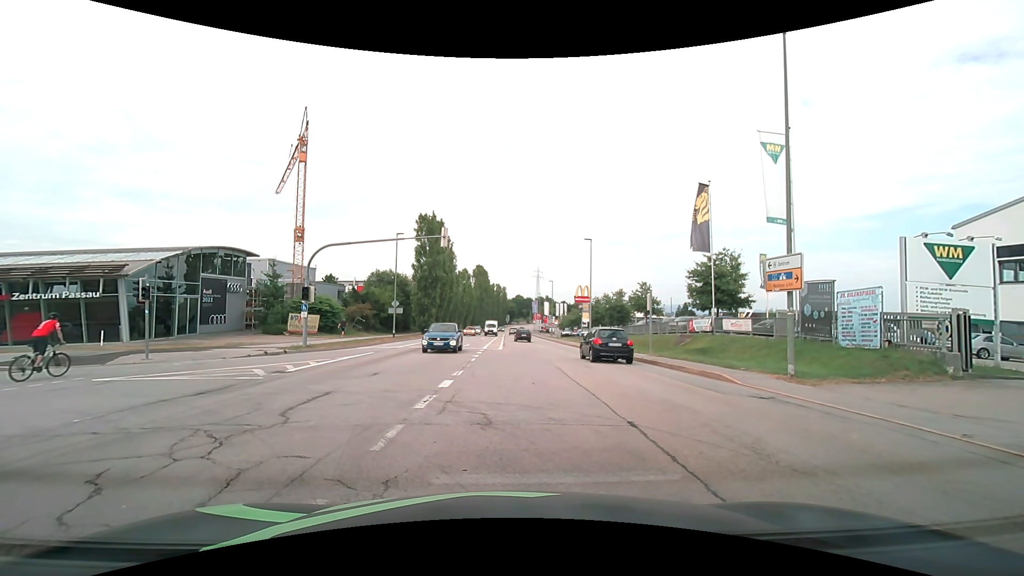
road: secondary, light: Day
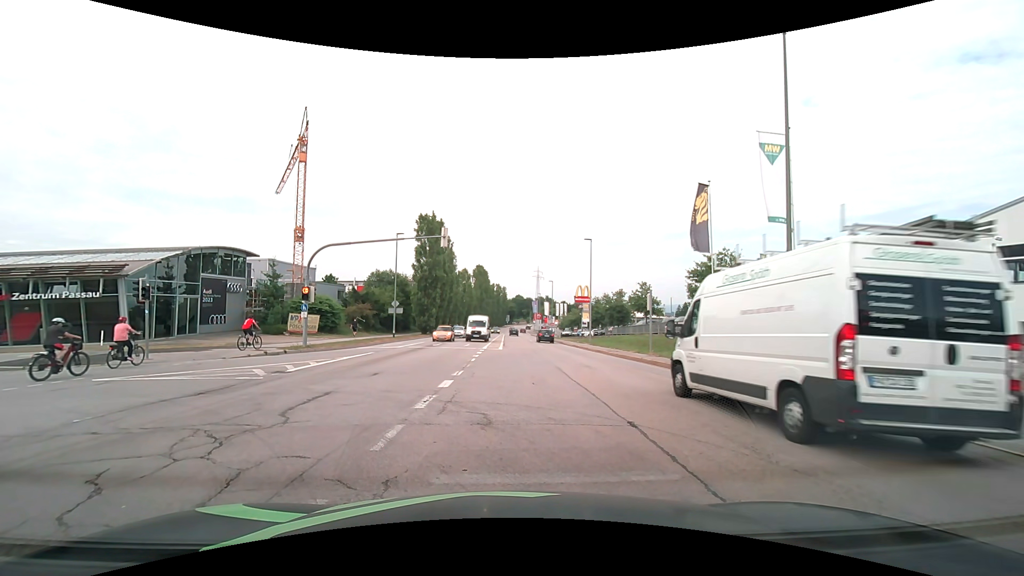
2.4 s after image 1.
(0.0, 0.0) m; 0°
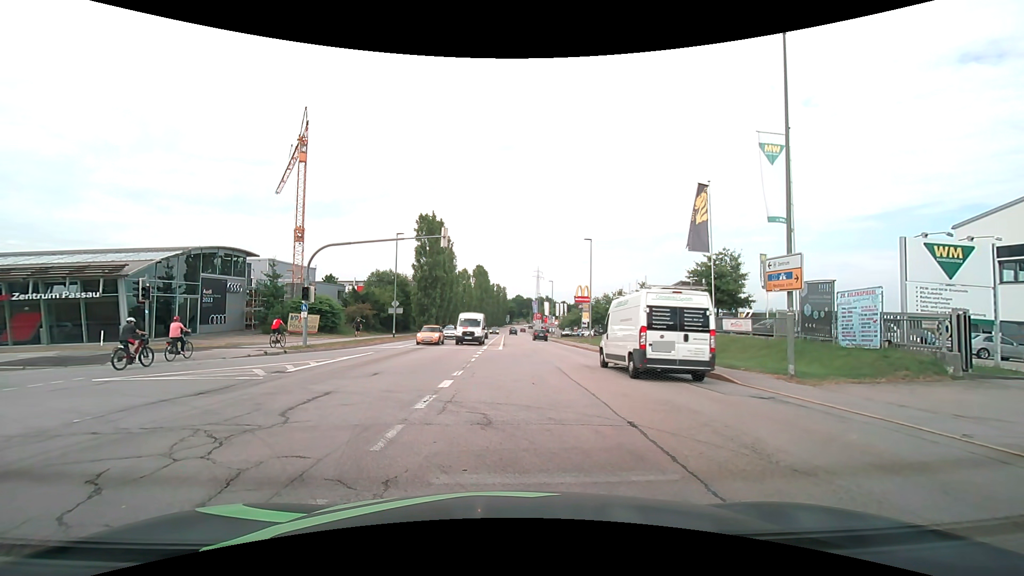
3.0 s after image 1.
(0.0, 0.0) m; 0°
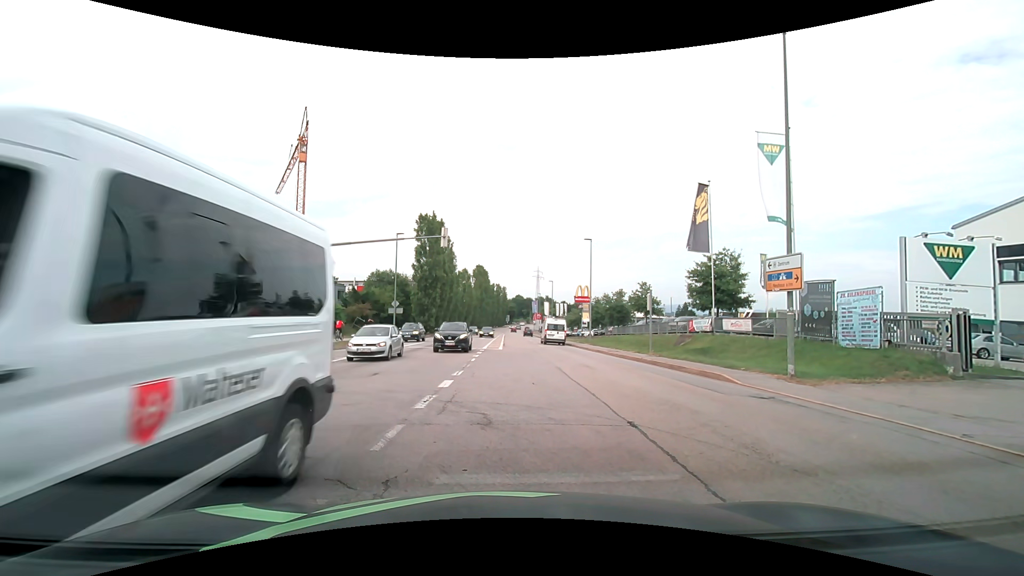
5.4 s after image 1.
(0.0, 0.0) m; 0°
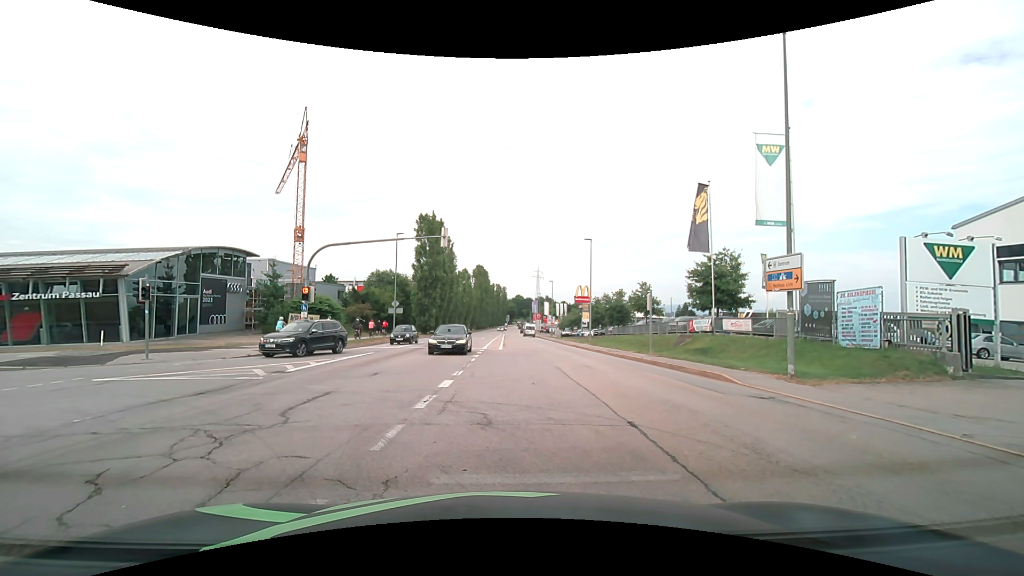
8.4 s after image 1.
(0.0, 0.0) m; 0°
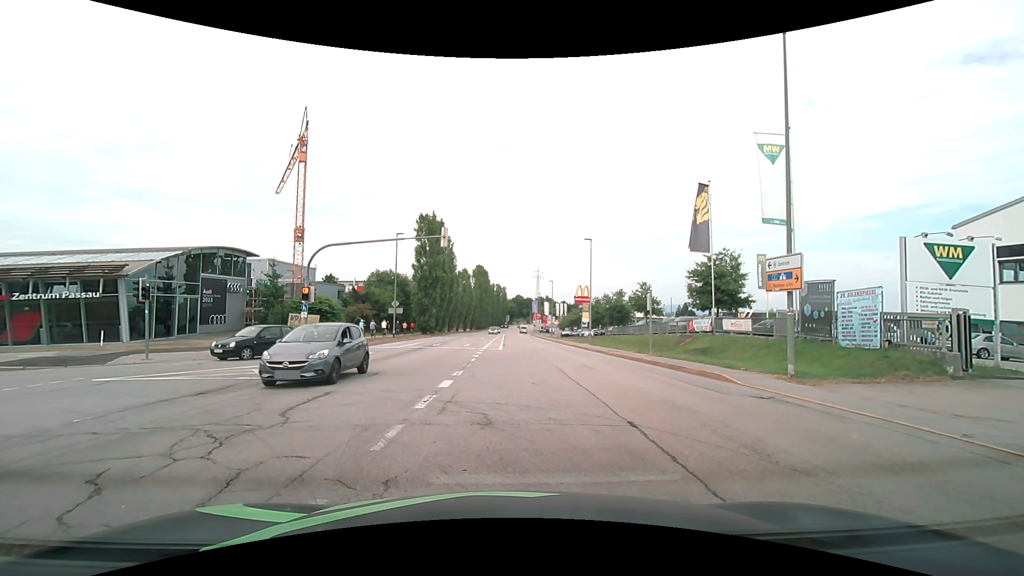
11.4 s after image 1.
(0.0, 0.0) m; 0°
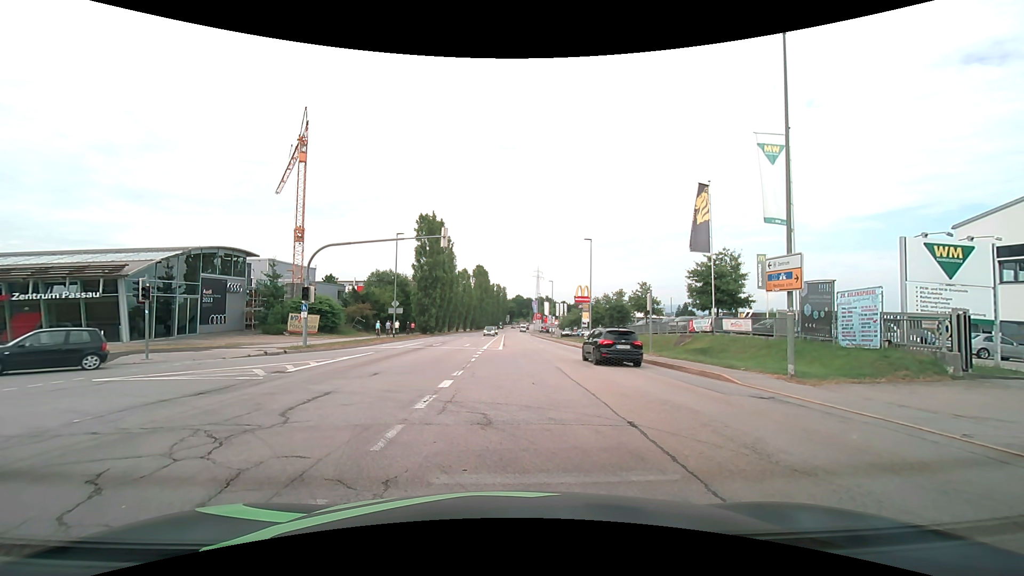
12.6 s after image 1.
(0.0, 0.0) m; 0°
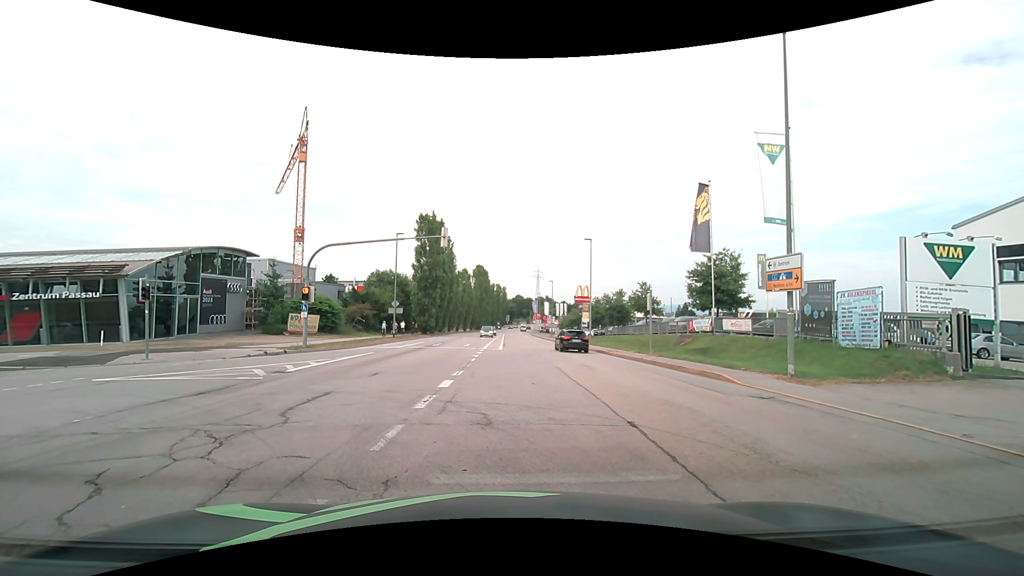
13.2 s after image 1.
(0.0, 0.0) m; 0°
(-3, +9) (-12, +14) (-22, +15) (-32, +15) (-42, +16) (-52, +17) (-61, +19) (-71, +21) (-81, +23) (-91, +26) m
